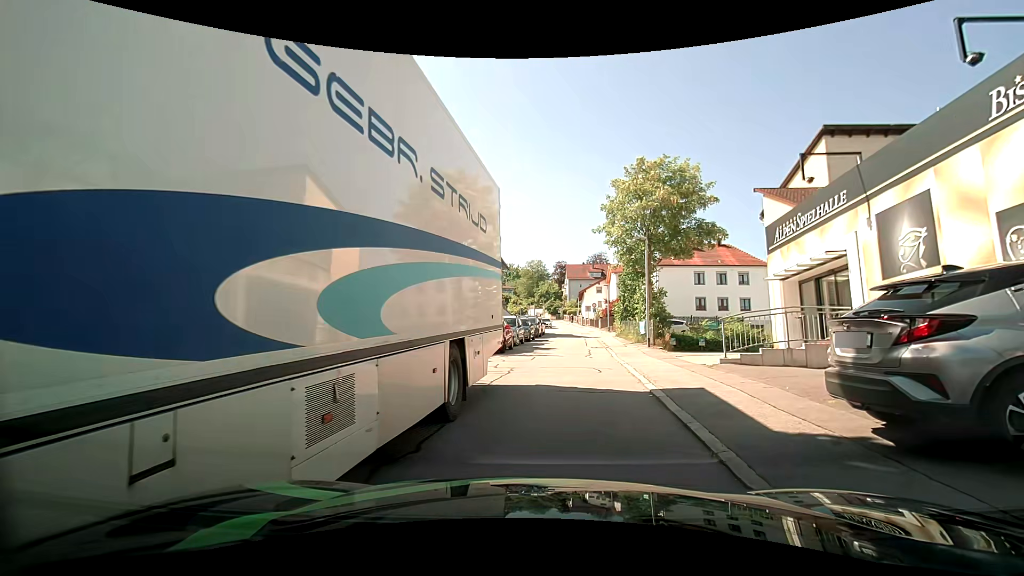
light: Day
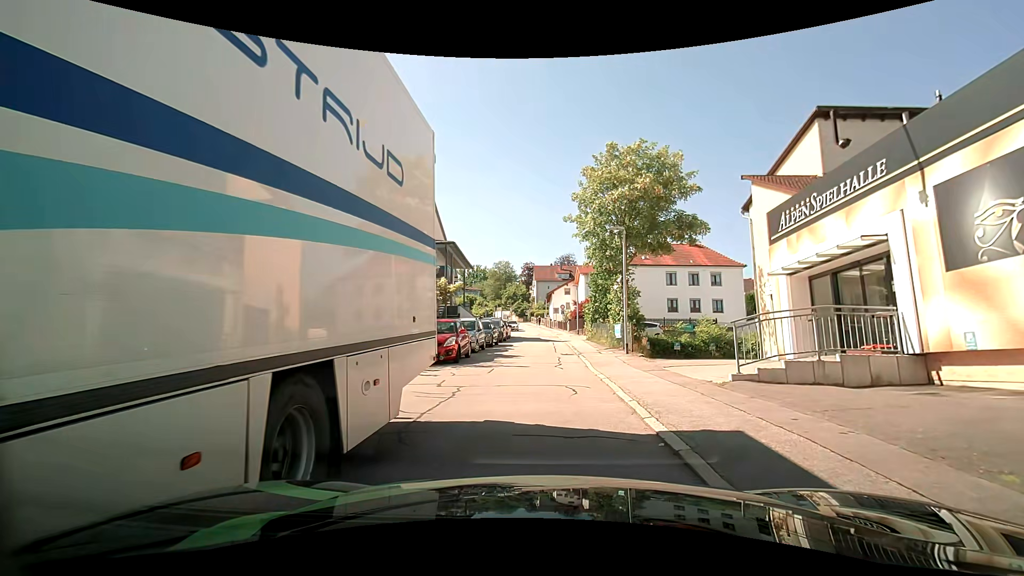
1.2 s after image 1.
(0.0, +3.3) m; +3°
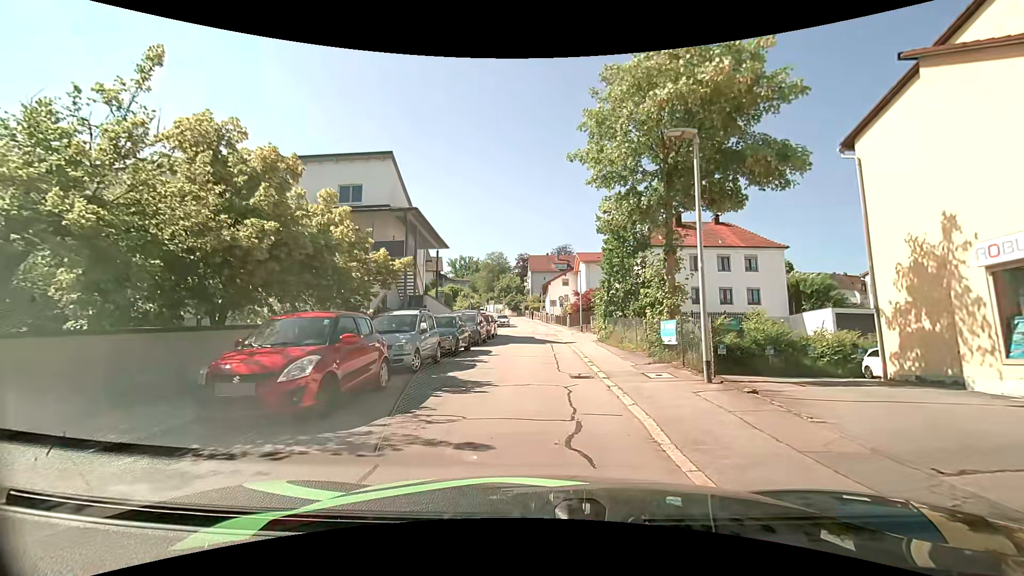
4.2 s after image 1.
(-0.2, +10.0) m; -2°
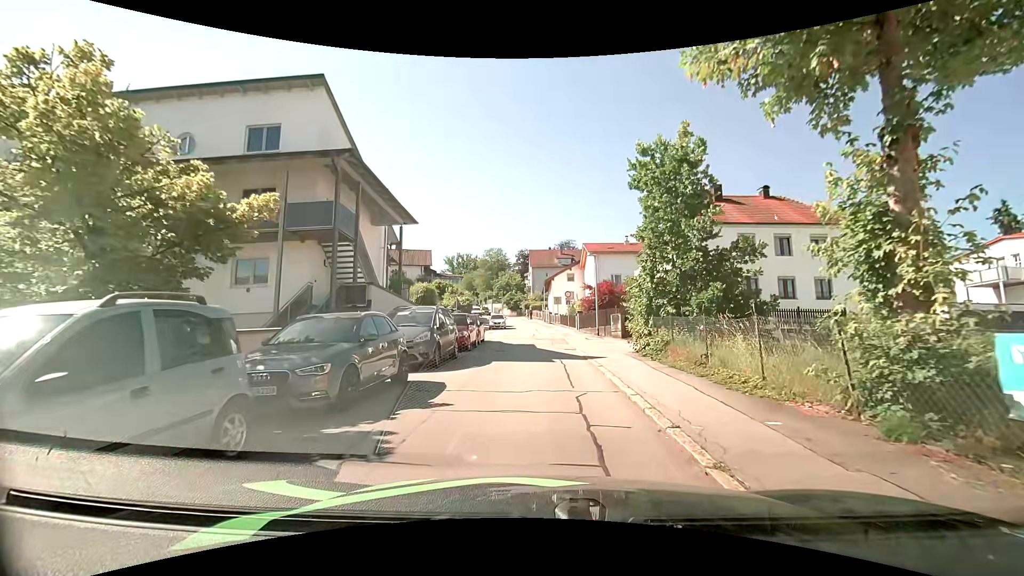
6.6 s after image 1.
(+0.1, +9.9) m; 0°
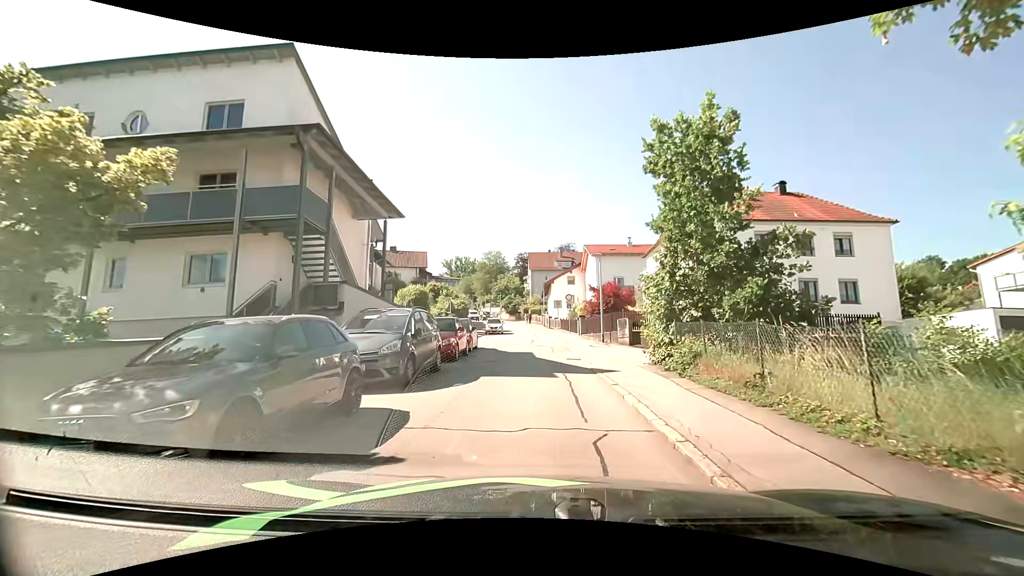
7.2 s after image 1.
(0.0, +2.7) m; +1°
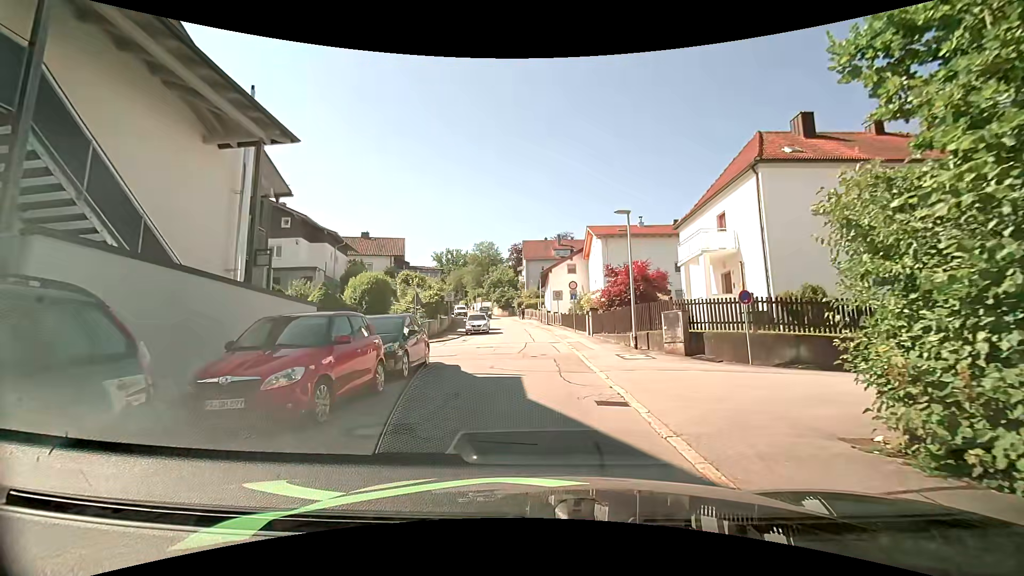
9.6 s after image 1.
(0.0, +10.1) m; 0°
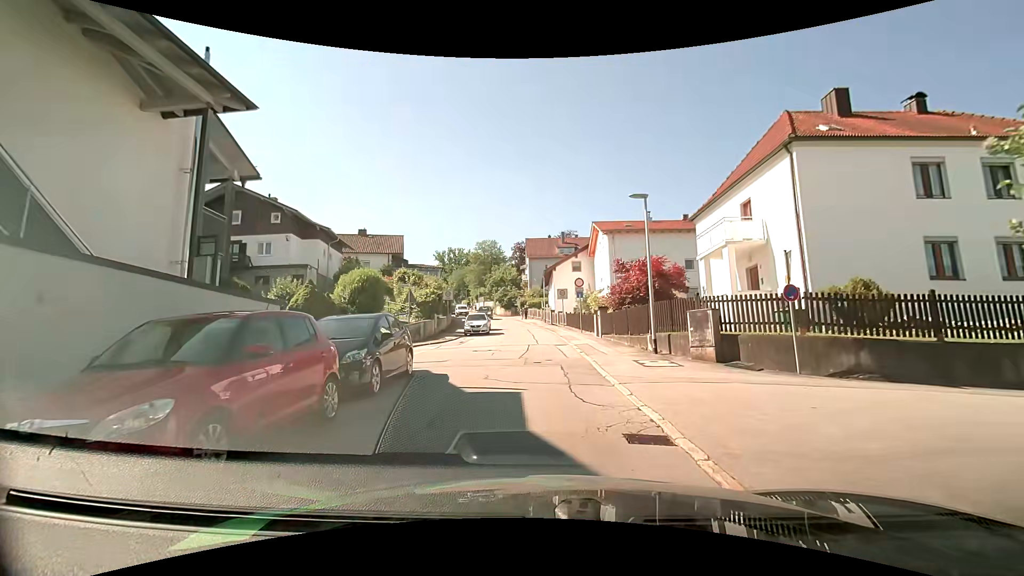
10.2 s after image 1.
(0.0, +2.3) m; 0°
(0, +10) (-1, +20) (-11, +21) (-21, +20) (-31, +21) (-41, +21) (-51, +22) (-61, +23) (-71, +23) (-81, +23) m
